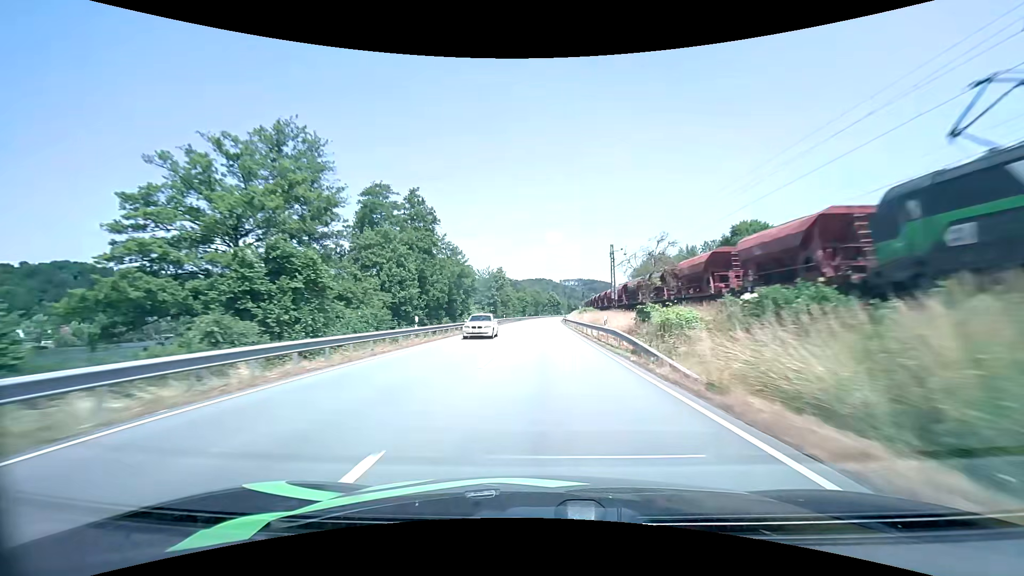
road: primary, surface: asphalt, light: Day
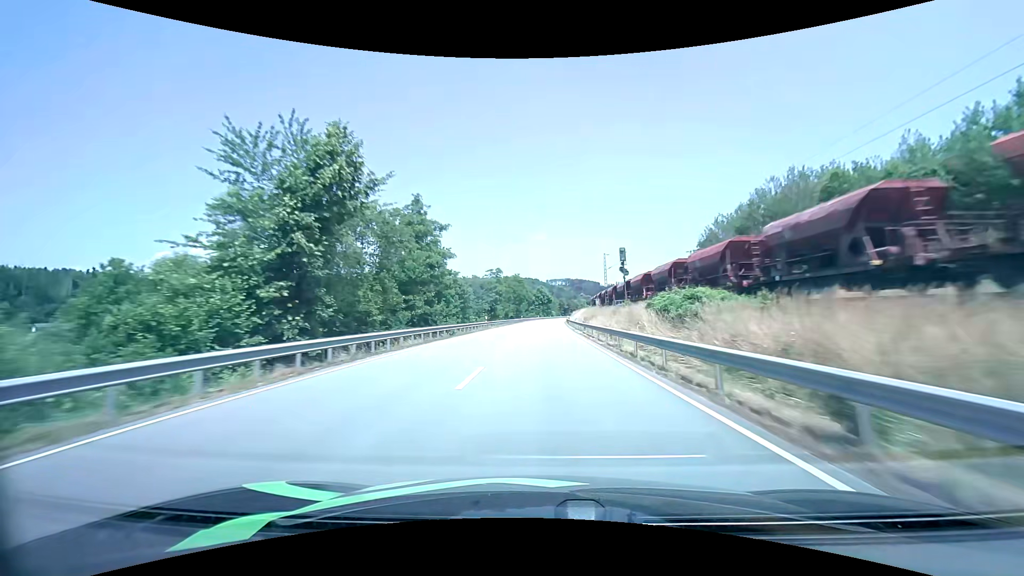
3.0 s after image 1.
(+0.9, +76.1) m; +2°
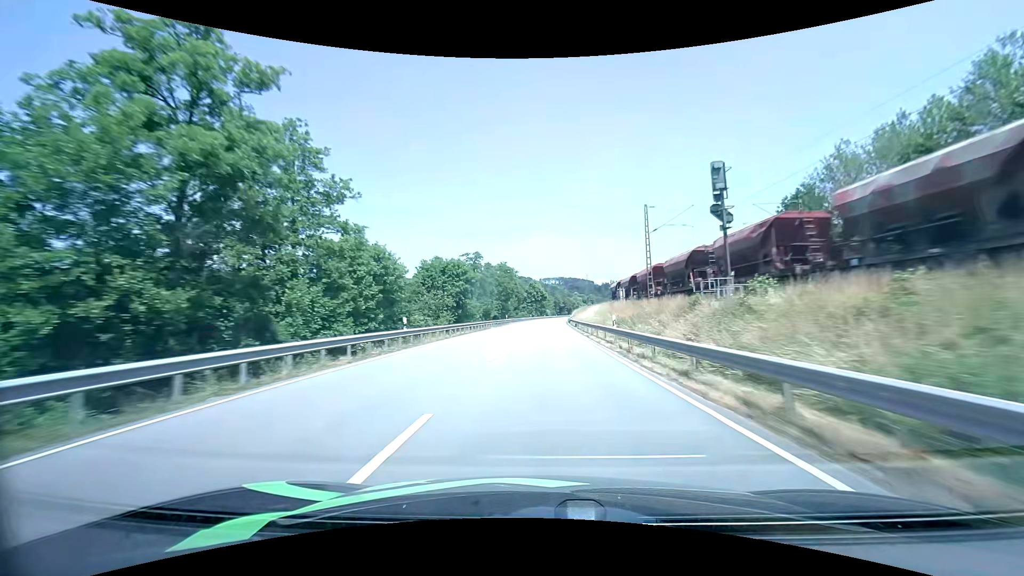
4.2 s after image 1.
(+0.2, +30.6) m; +1°
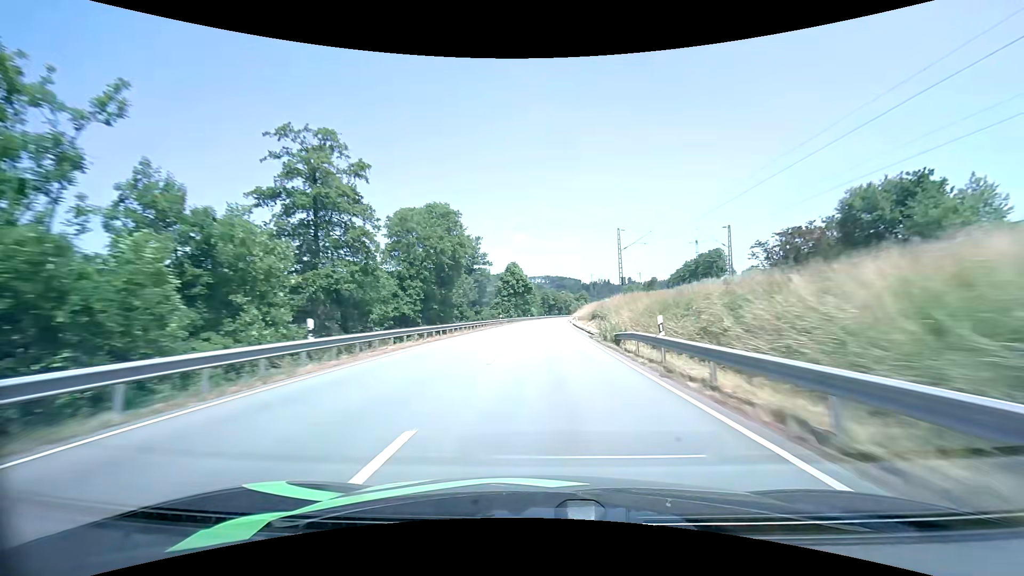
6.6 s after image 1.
(+0.9, +61.3) m; +2°
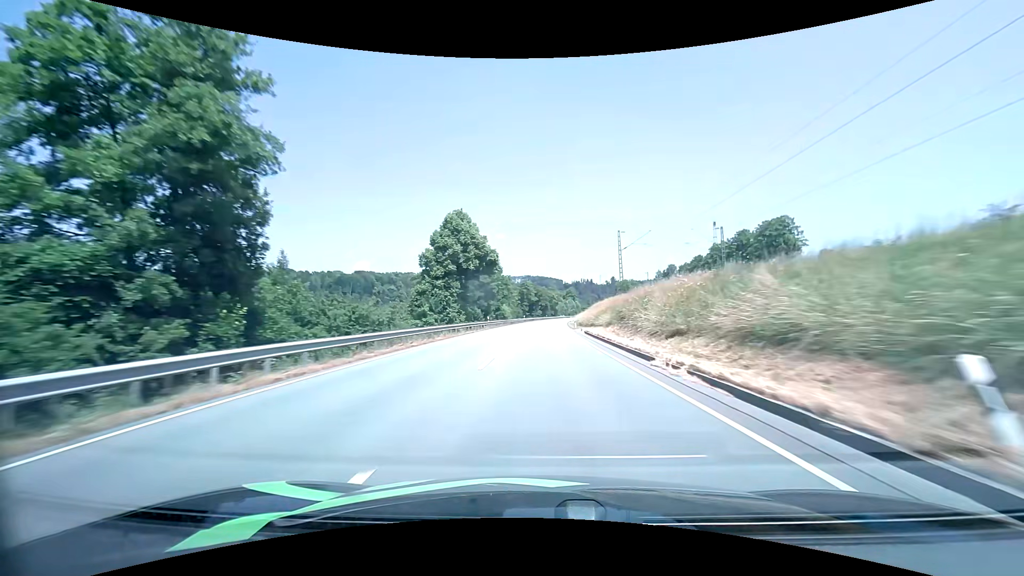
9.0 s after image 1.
(+1.1, +61.7) m; +2°
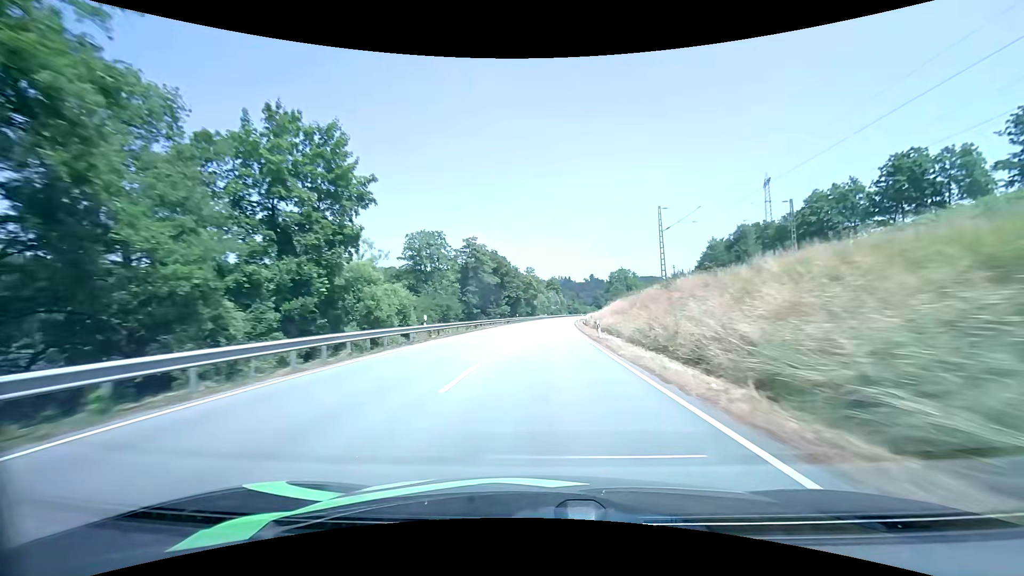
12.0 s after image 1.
(+1.8, +76.1) m; +3°
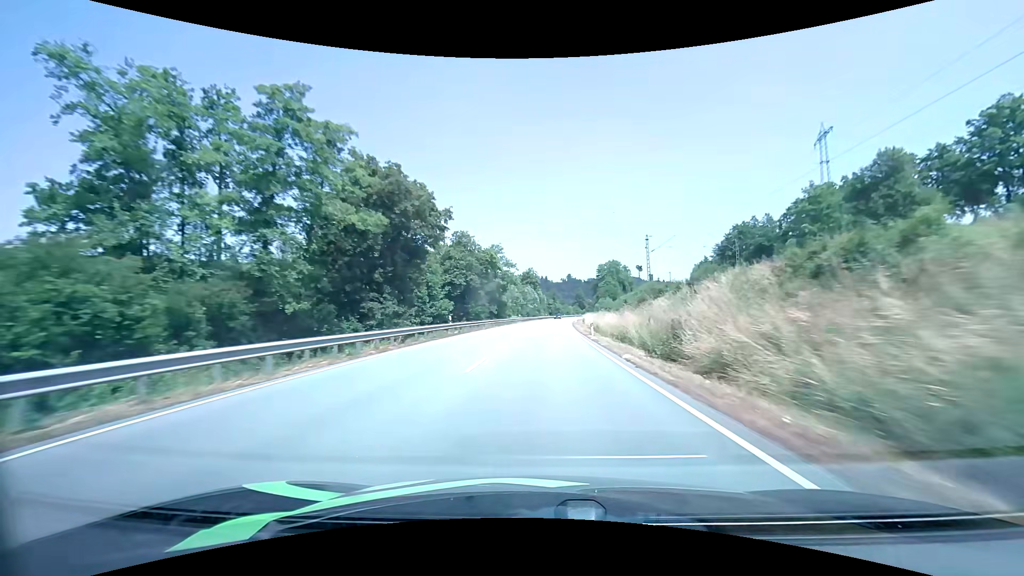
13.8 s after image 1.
(+1.0, +45.1) m; +3°
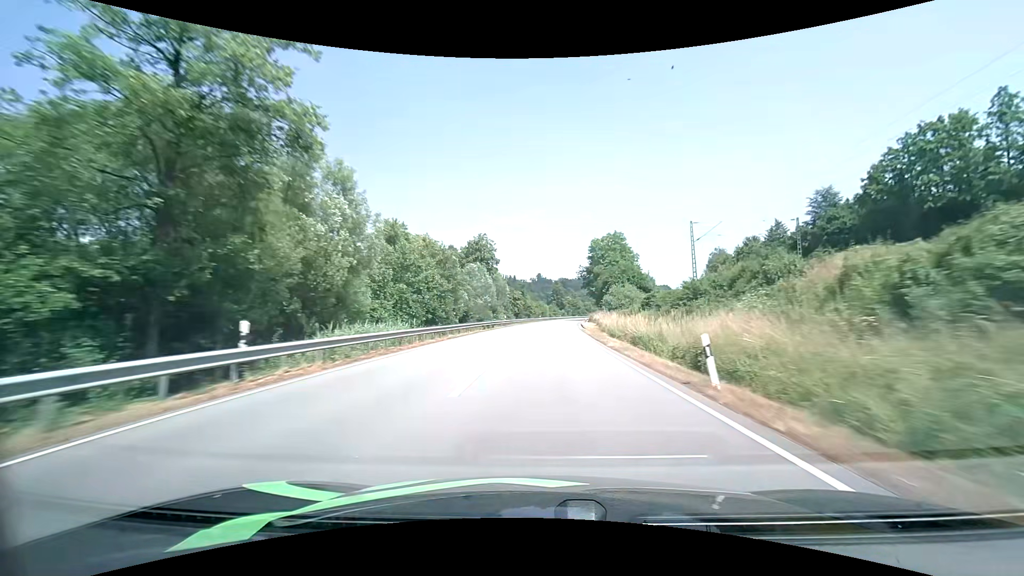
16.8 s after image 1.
(+2.3, +75.8) m; +4°
(0, +10) (0, +20) (0, +30) (+1, +40) (+1, +50) (+2, +60) (+2, +70) (+3, +80) (+4, +90) (+5, +100) m
